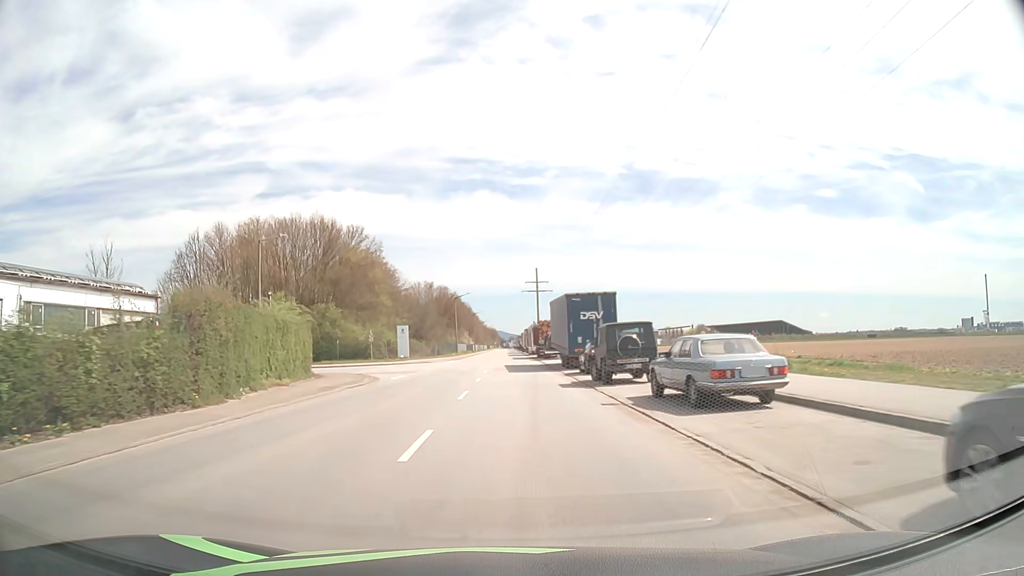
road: tertiary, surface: asphalt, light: Day
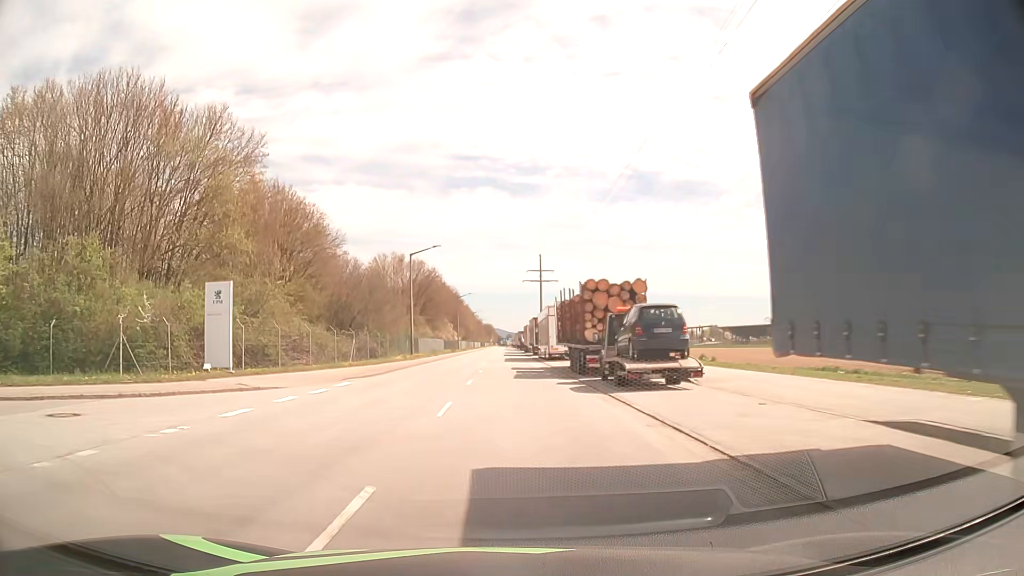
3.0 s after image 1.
(+0.1, +40.7) m; +1°
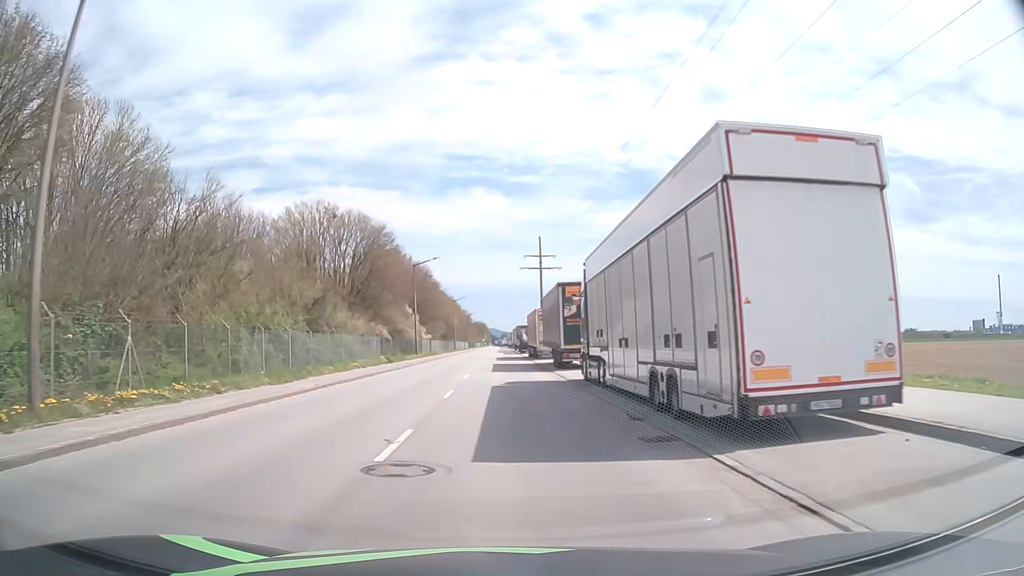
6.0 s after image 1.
(-0.3, +40.9) m; 0°
(0, +10) (0, +20) (0, +30) (0, +40) (0, +50) (0, +60) (0, +70) (-1, +80) (-1, +90) (-1, +100) m
